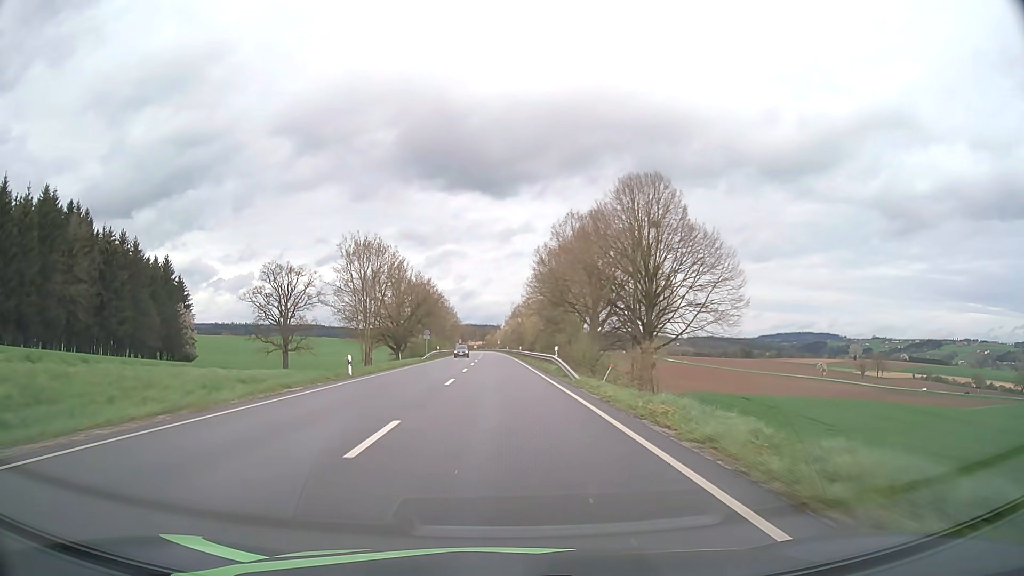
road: secondary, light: Day
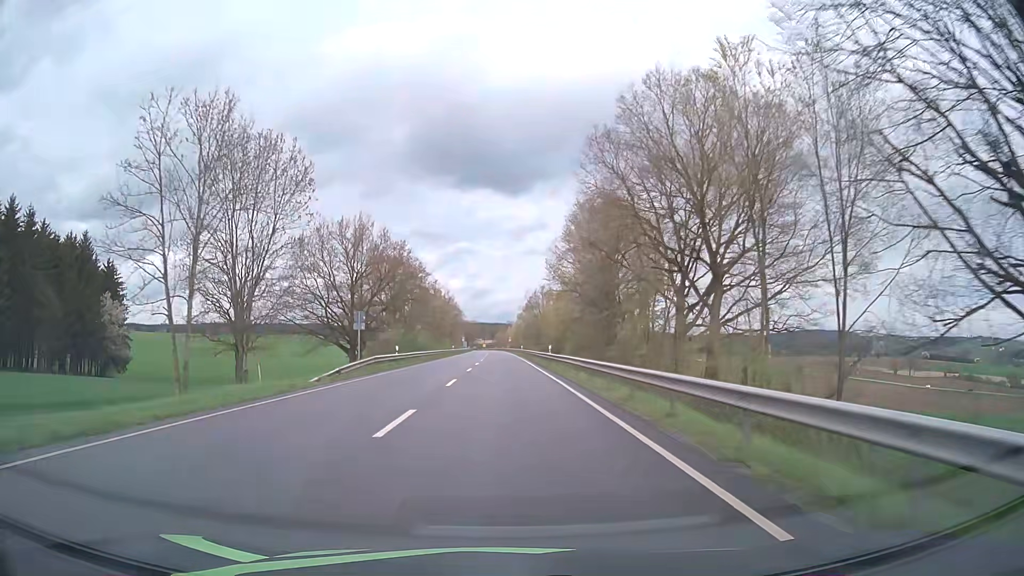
(-0.4, +37.7) m; -1°
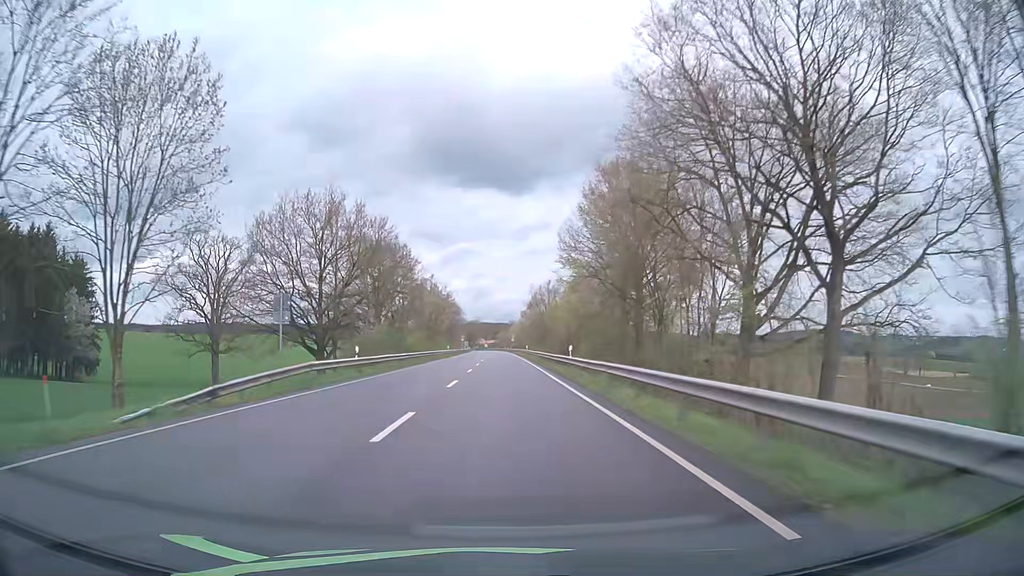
(0.0, +12.6) m; 0°
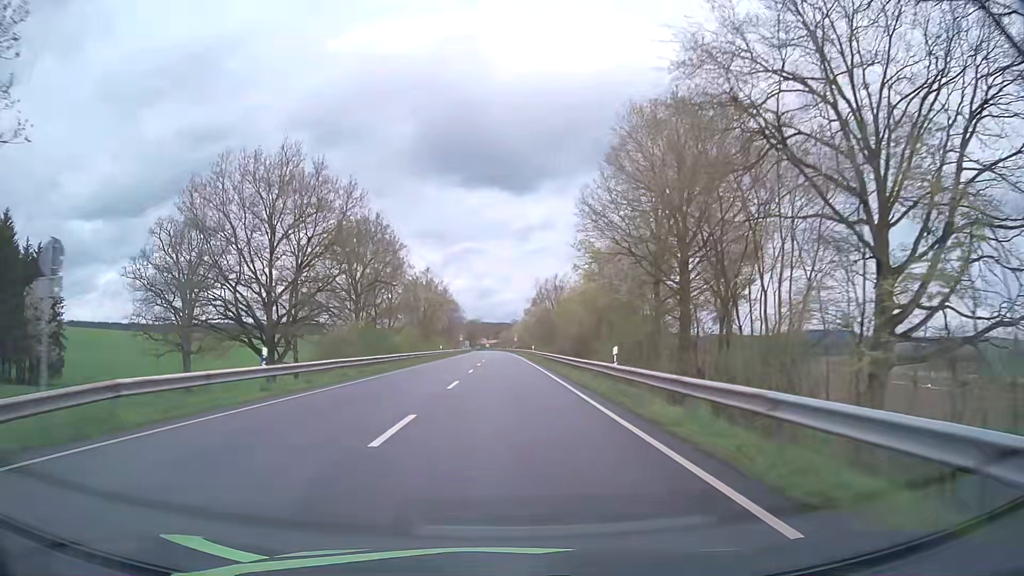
(0.0, +12.6) m; 0°
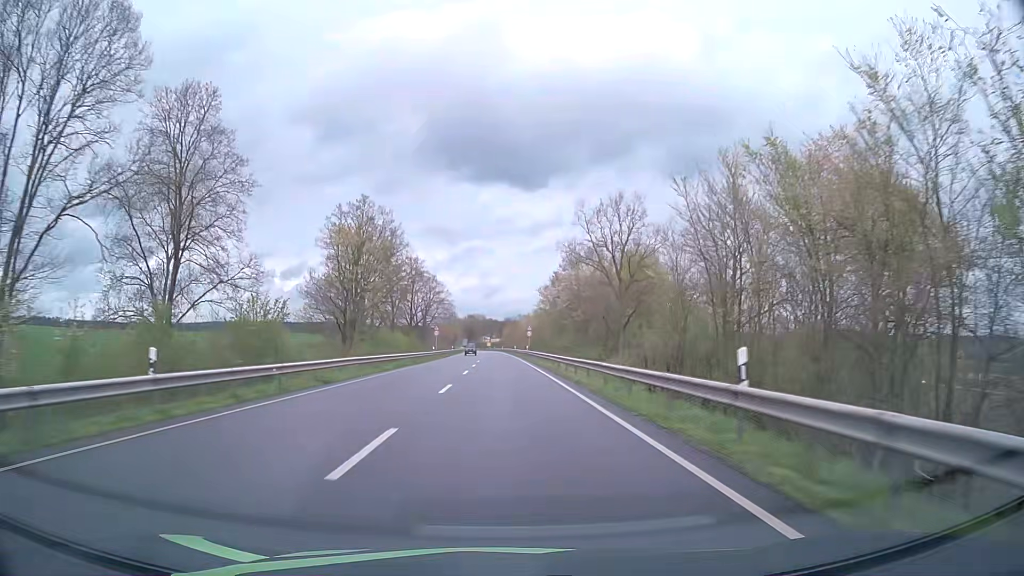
(-0.2, +62.8) m; -1°
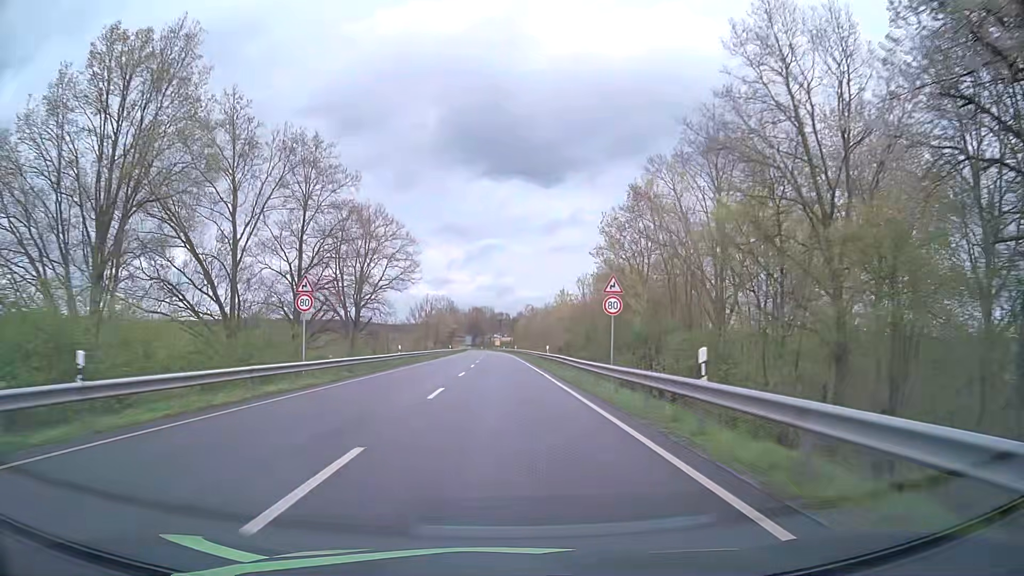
(-0.4, +62.8) m; -1°
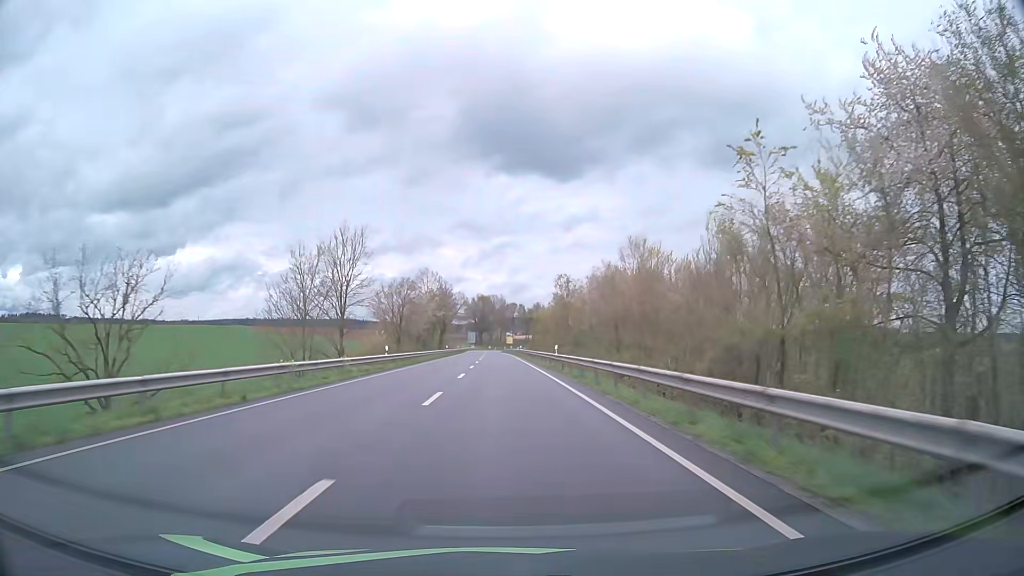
(-0.5, +62.8) m; -1°
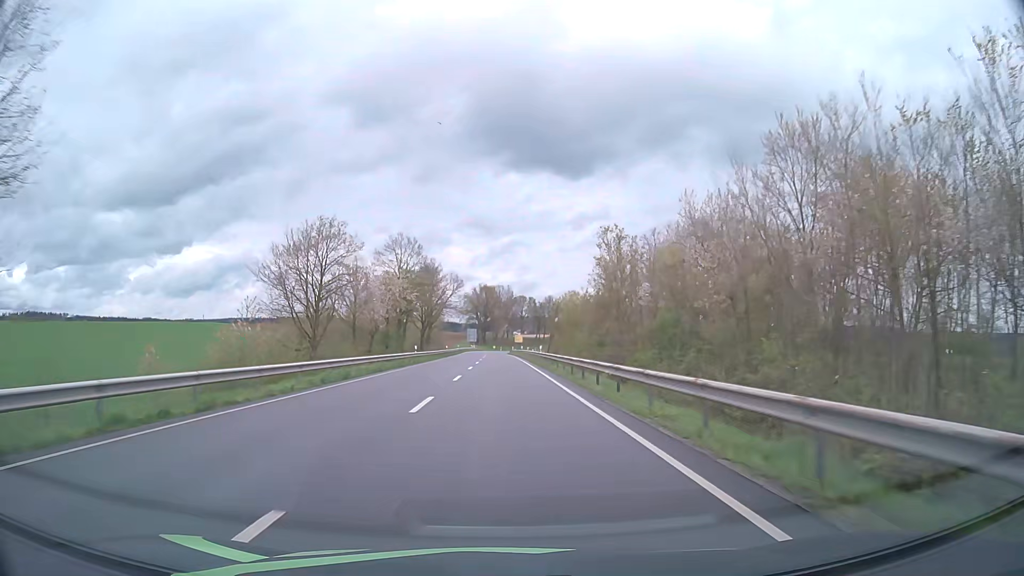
(-0.3, +37.7) m; -1°
(0, +10) (0, +20) (0, +30) (0, +40) (0, +50) (-1, +60) (-1, +70) (-1, +80) (-1, +90) (-1, +100) m
